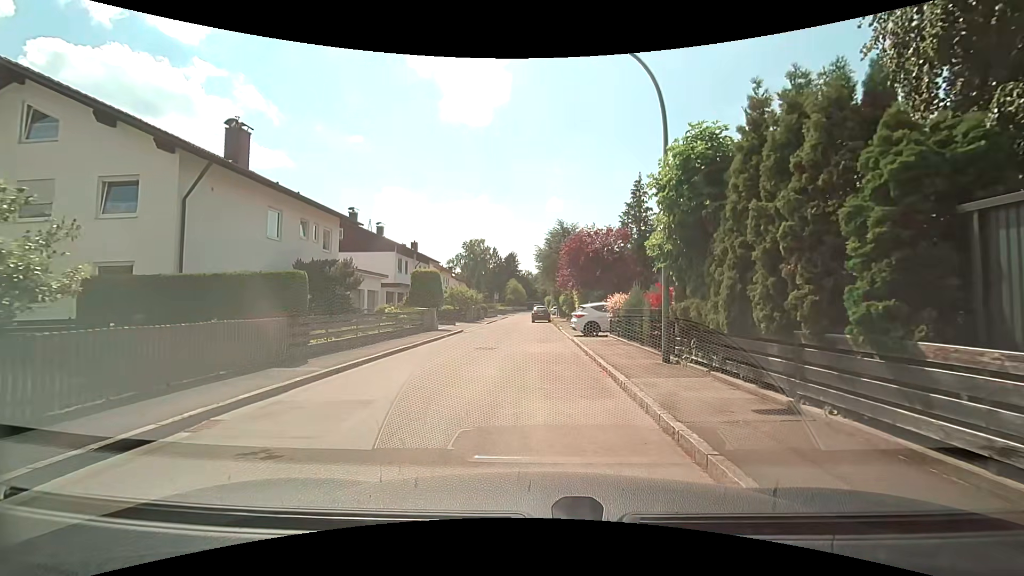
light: Day
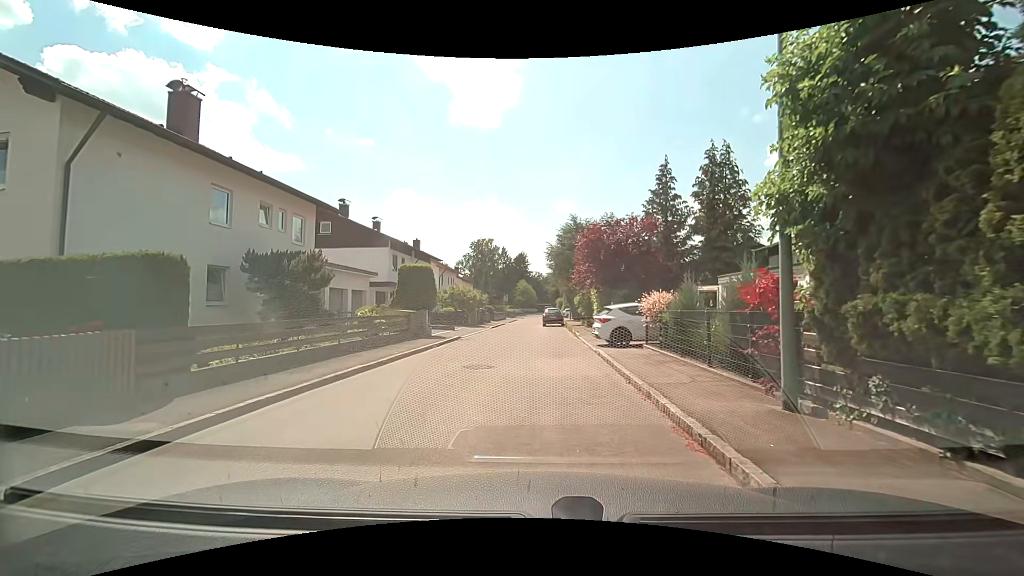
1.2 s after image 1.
(0.0, +4.7) m; 0°
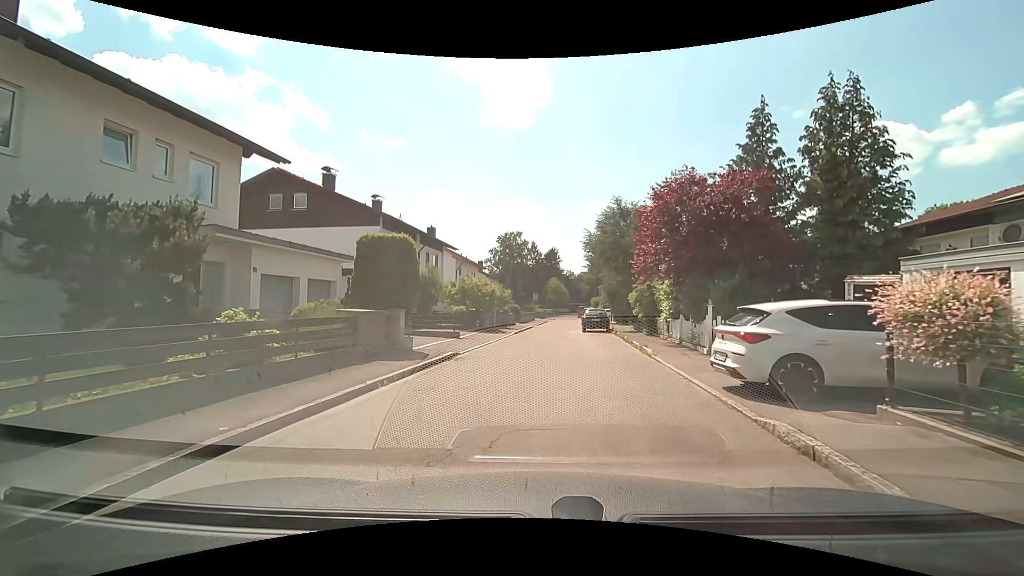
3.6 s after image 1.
(-0.5, +9.3) m; -4°
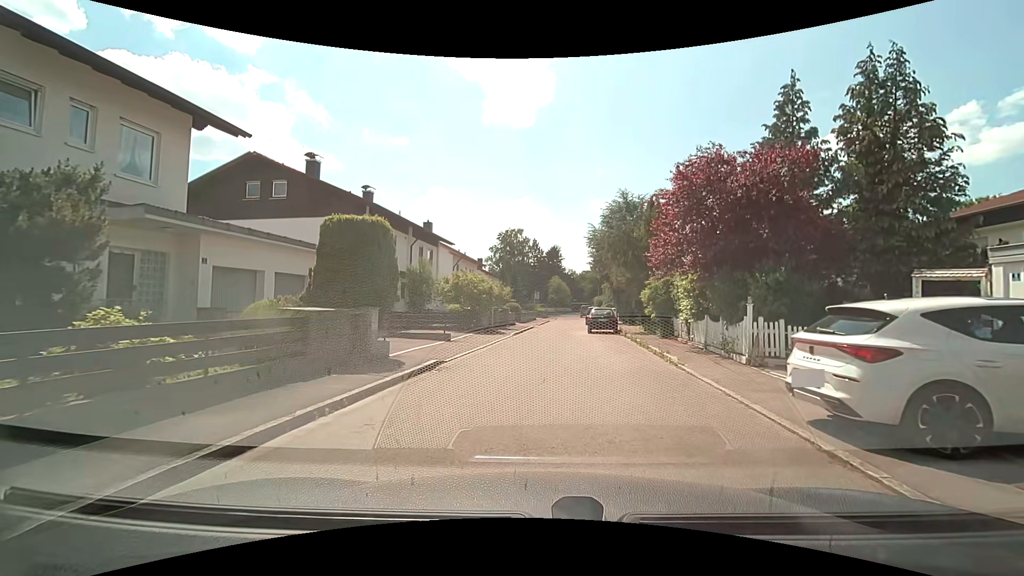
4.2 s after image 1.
(0.0, +2.5) m; +1°
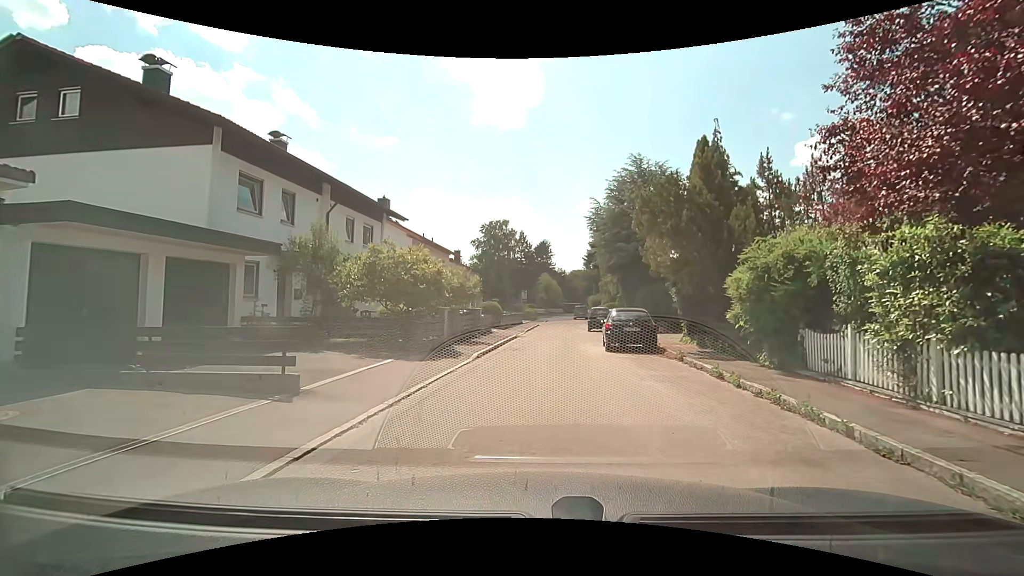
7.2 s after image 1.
(0.0, +11.2) m; +1°
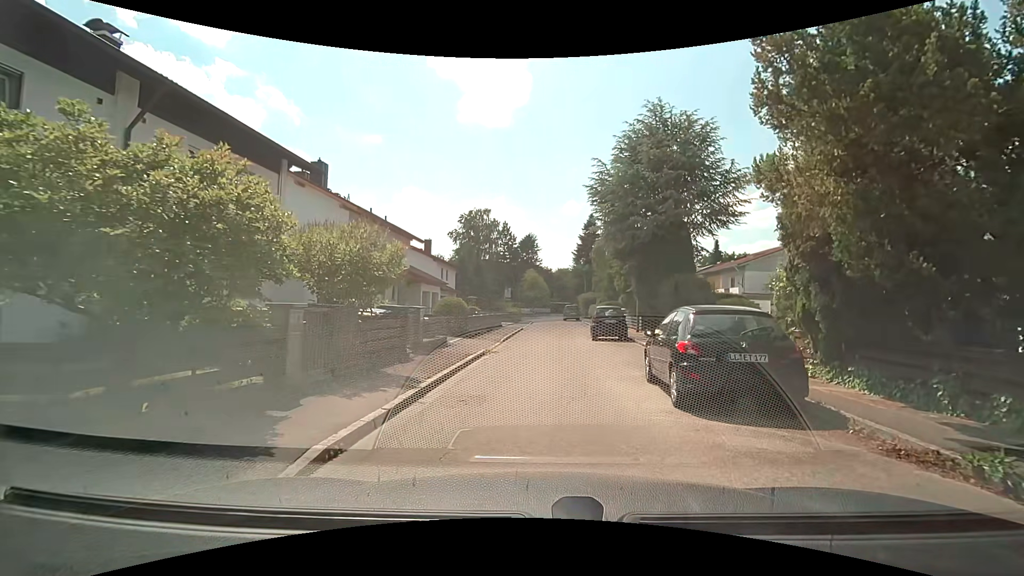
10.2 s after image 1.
(0.0, +9.5) m; +3°
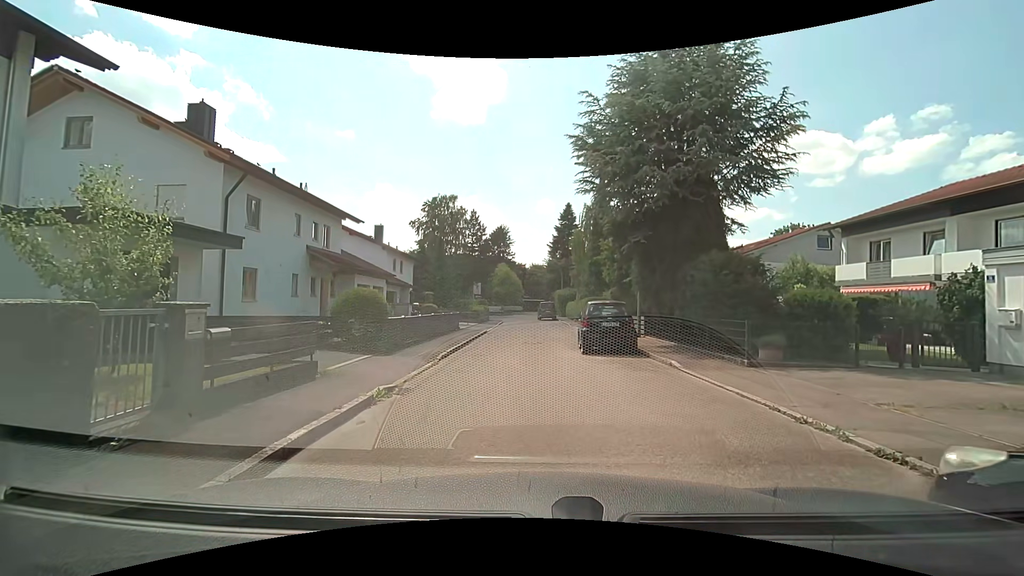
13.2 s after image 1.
(+0.1, +7.8) m; +2°
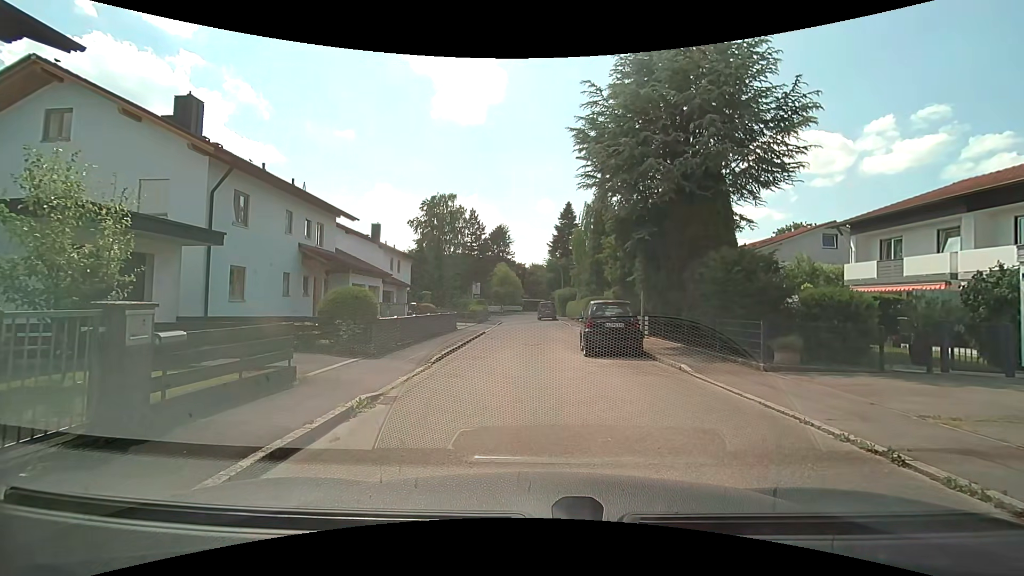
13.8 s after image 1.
(0.0, +0.7) m; 0°
